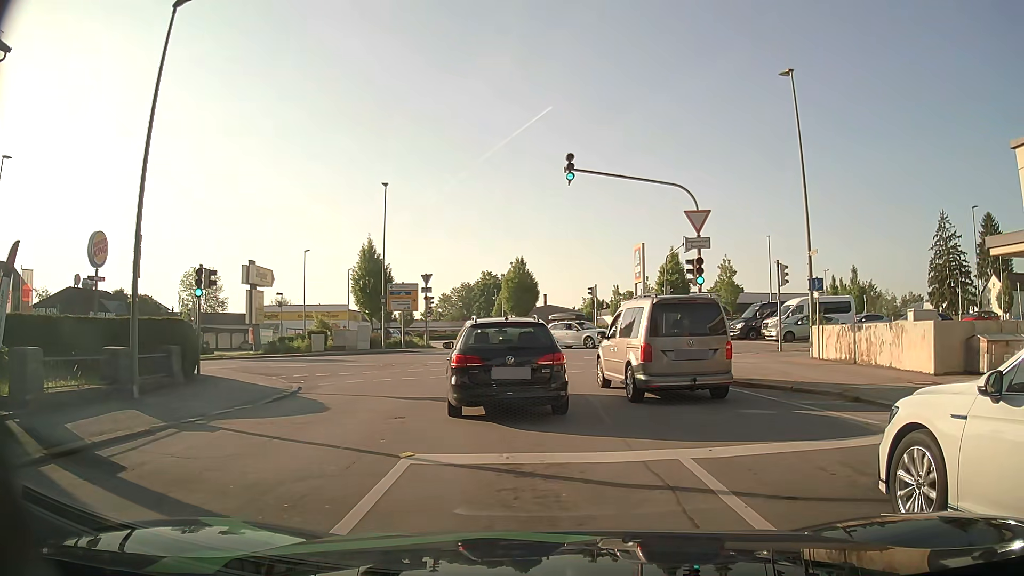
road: residential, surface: asphalt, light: Day
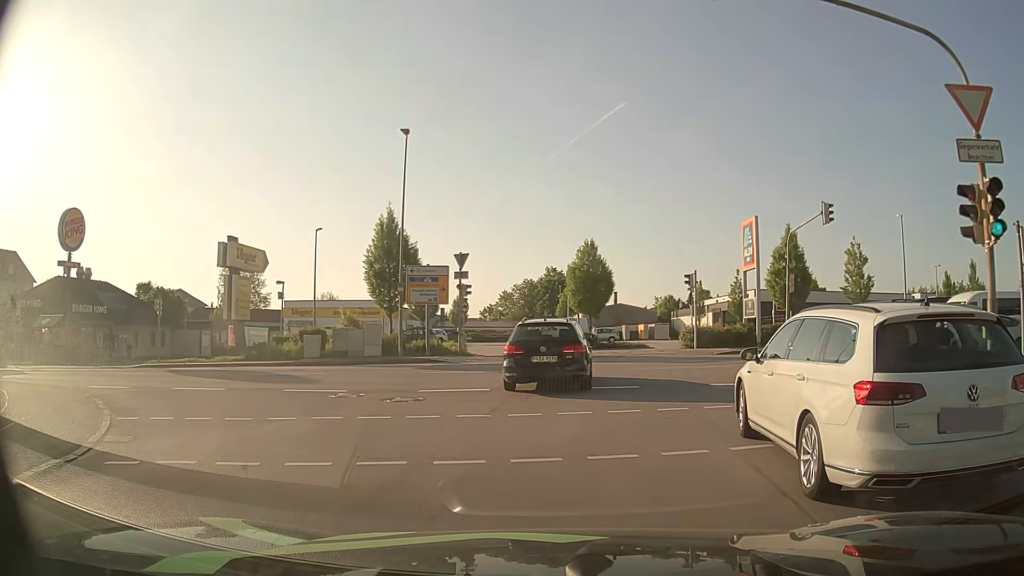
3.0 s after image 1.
(-0.5, +12.0) m; -5°
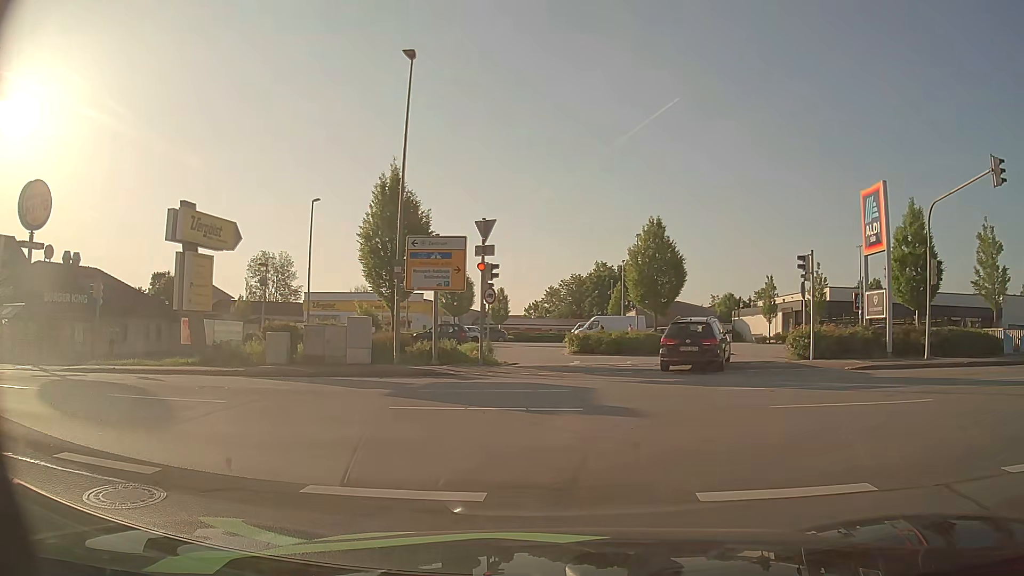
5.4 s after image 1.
(-0.3, +9.1) m; -4°
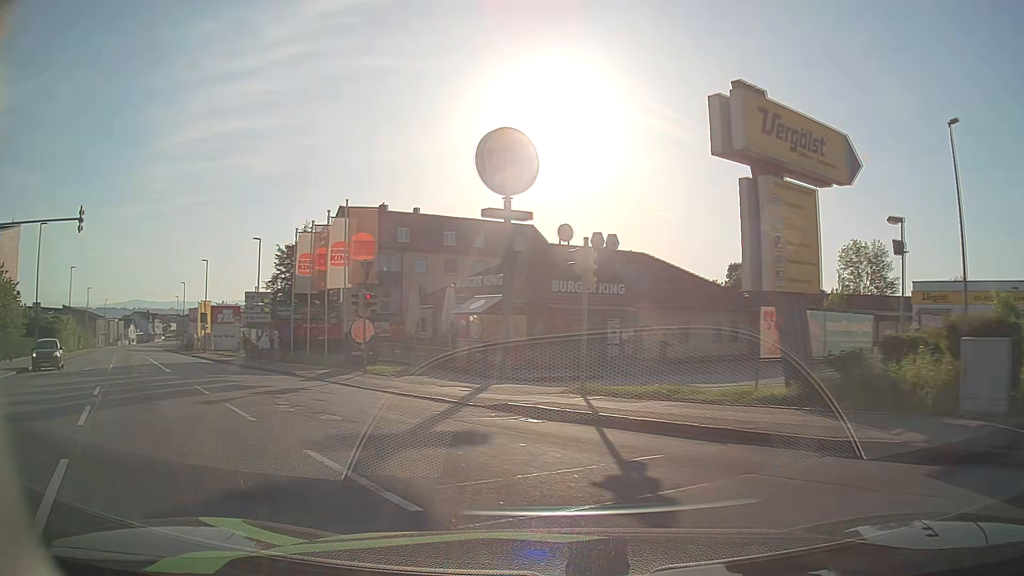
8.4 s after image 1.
(-5.5, +12.6) m; -50°
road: tertiary
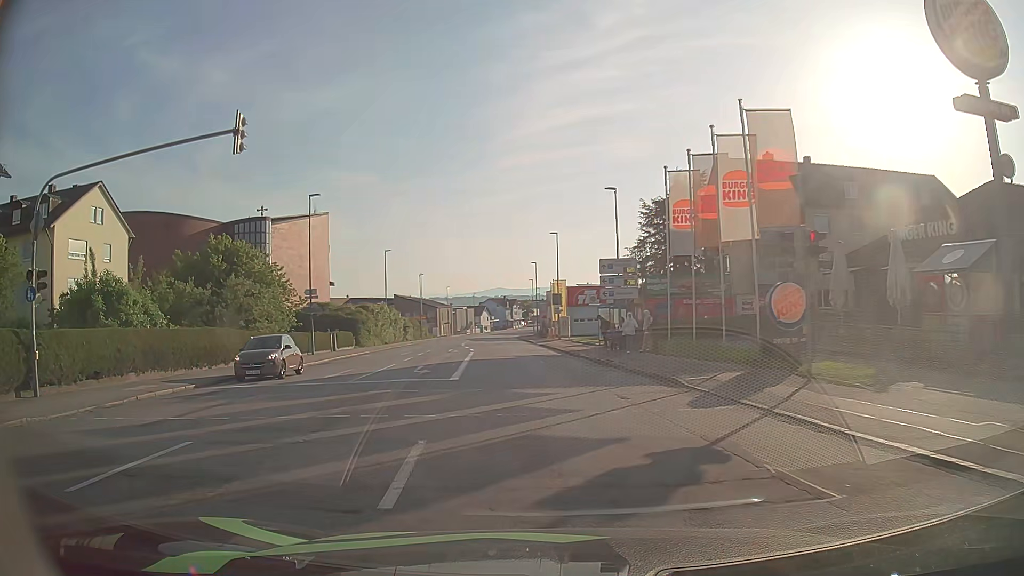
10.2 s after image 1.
(-3.7, +11.6) m; -32°
(0, +10) (-1, +20) (-2, +30) (-3, +40) (-4, +50) (-6, +60) (-7, +70) (-8, +80) (-9, +90) (-10, +99) m
